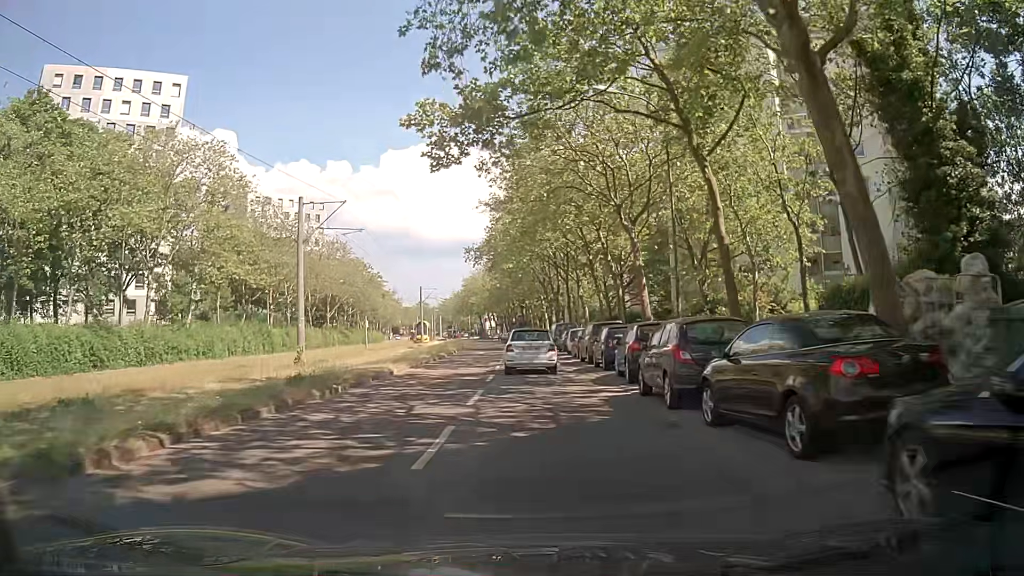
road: tertiary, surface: asphalt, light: Day
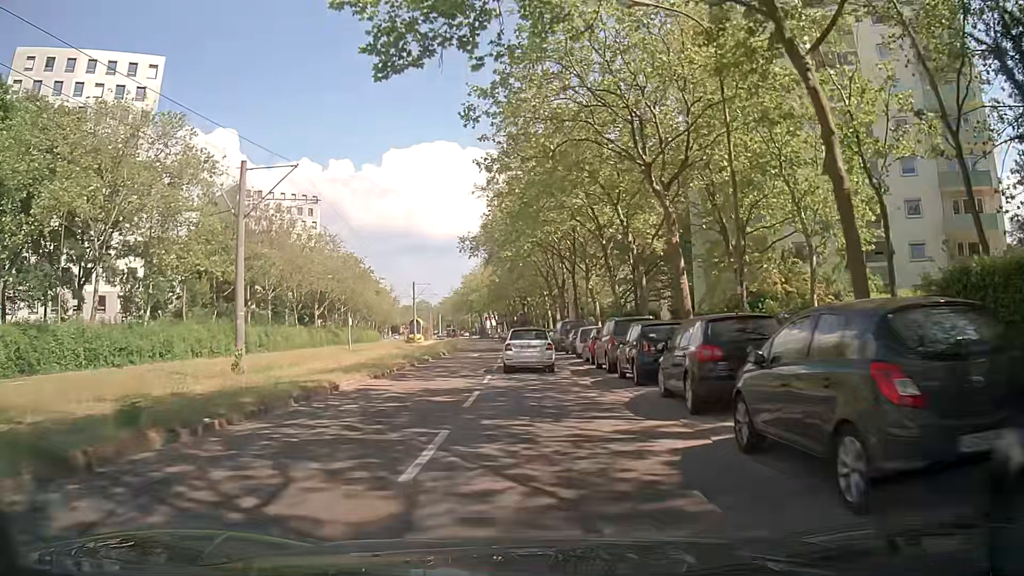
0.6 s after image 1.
(+0.2, +6.6) m; +1°
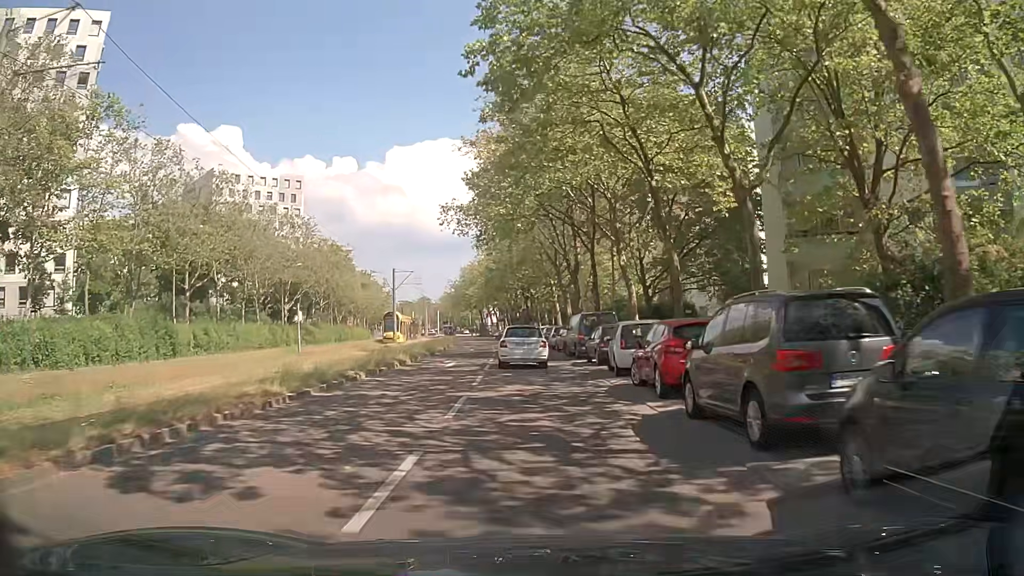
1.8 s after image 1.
(0.0, +13.6) m; -1°
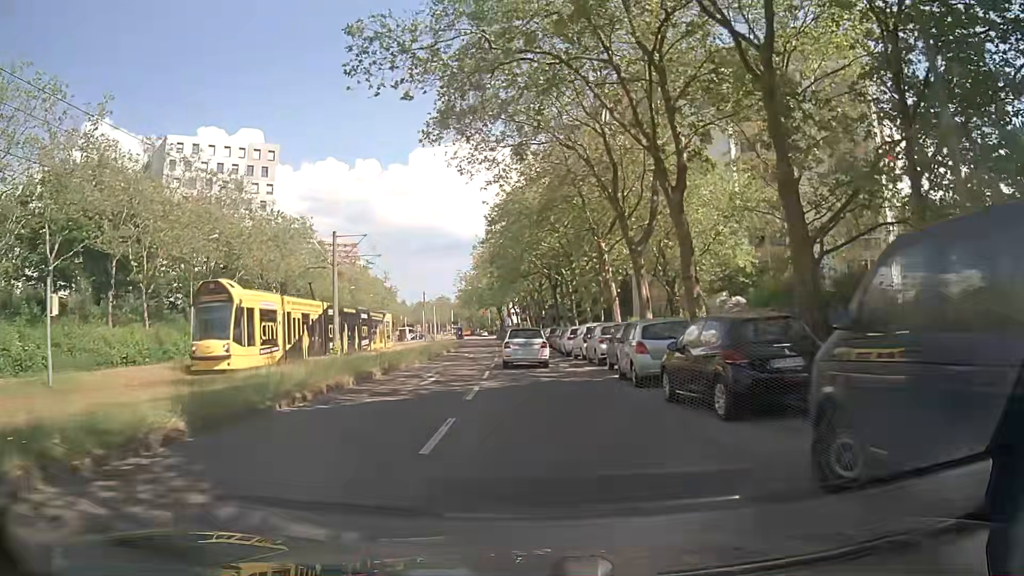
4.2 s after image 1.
(-0.3, +26.9) m; -2°
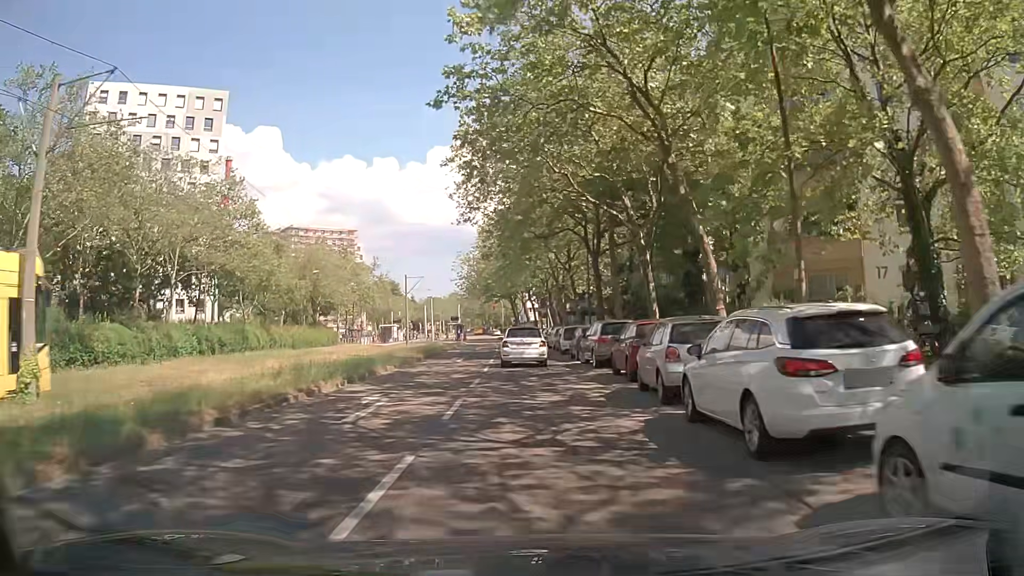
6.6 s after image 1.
(-0.2, +27.2) m; -1°
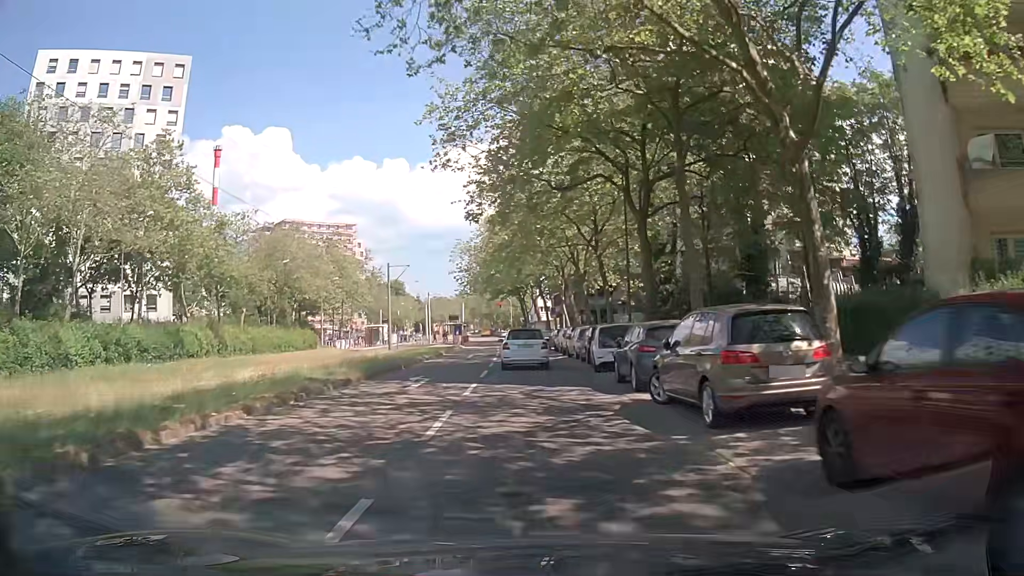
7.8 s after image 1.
(0.0, +13.8) m; -2°
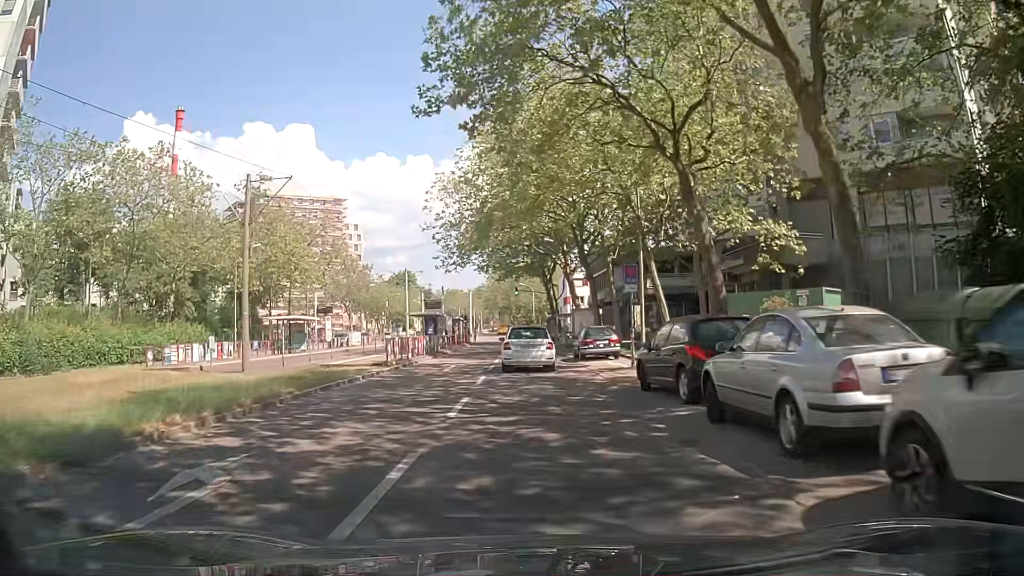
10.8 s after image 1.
(-0.1, +33.9) m; -1°
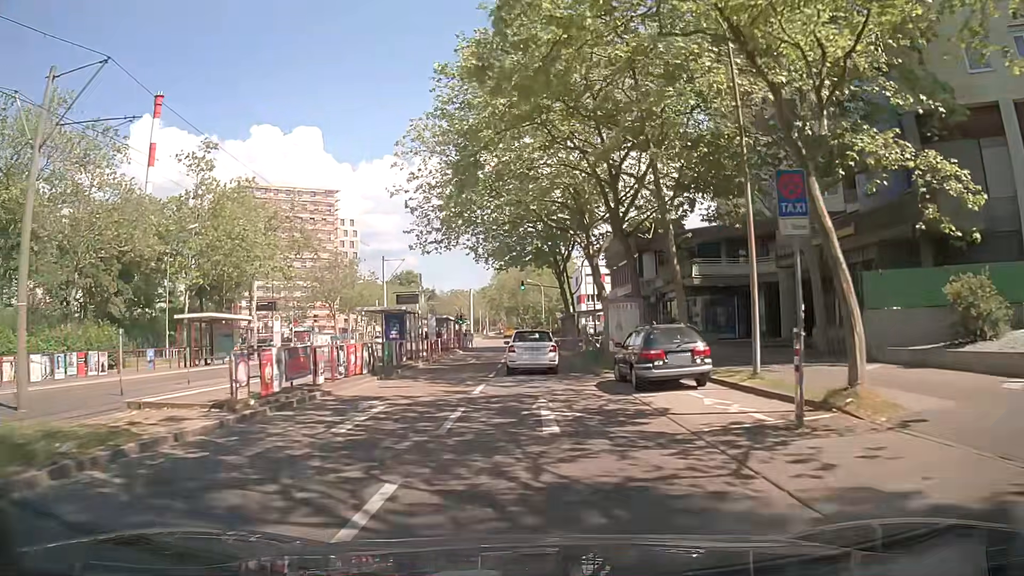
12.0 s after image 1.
(-0.1, +13.2) m; -1°
(0, +10) (0, +20) (0, +30) (0, +40) (-1, +50) (-1, +60) (-2, +70) (-2, +80) (-4, +90) (-5, +100) m
